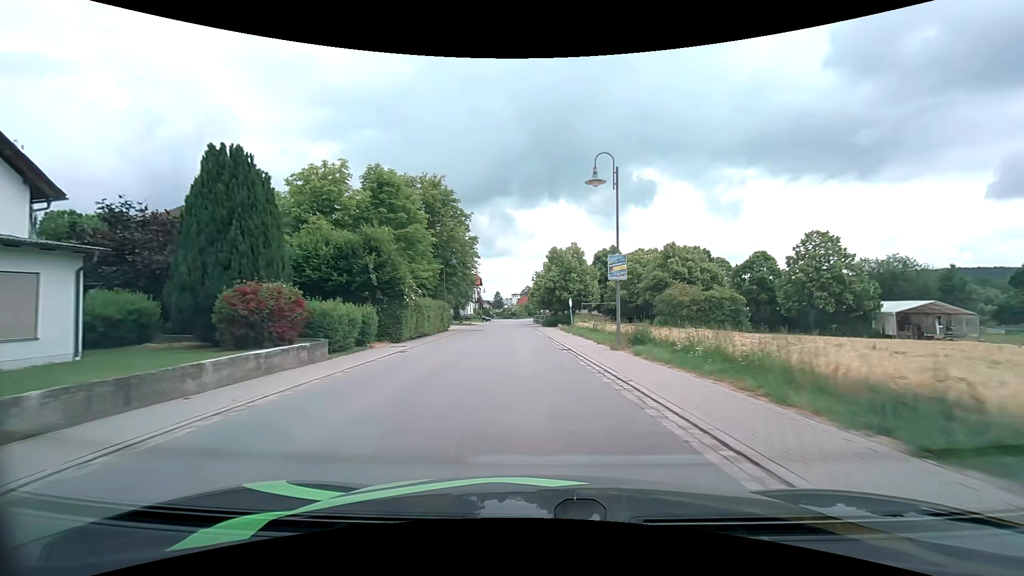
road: secondary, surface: asphalt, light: Day
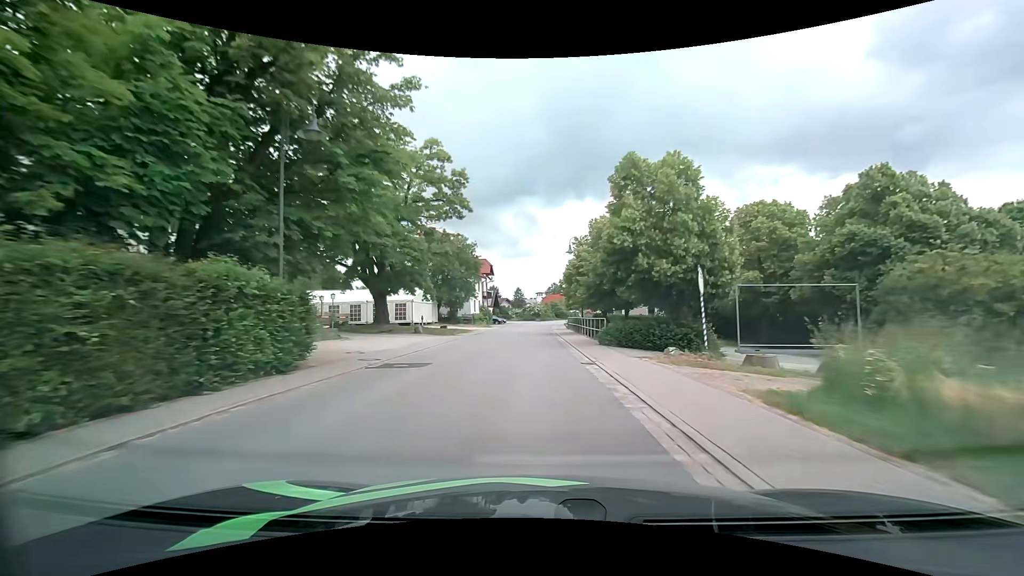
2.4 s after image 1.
(-1.3, +31.5) m; -3°
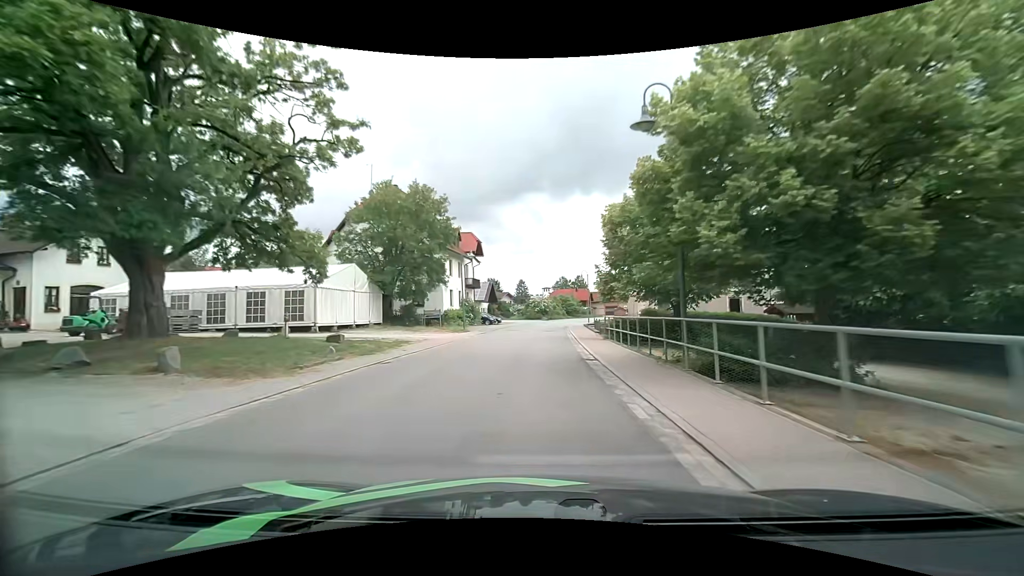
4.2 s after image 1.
(-0.2, +24.5) m; -1°
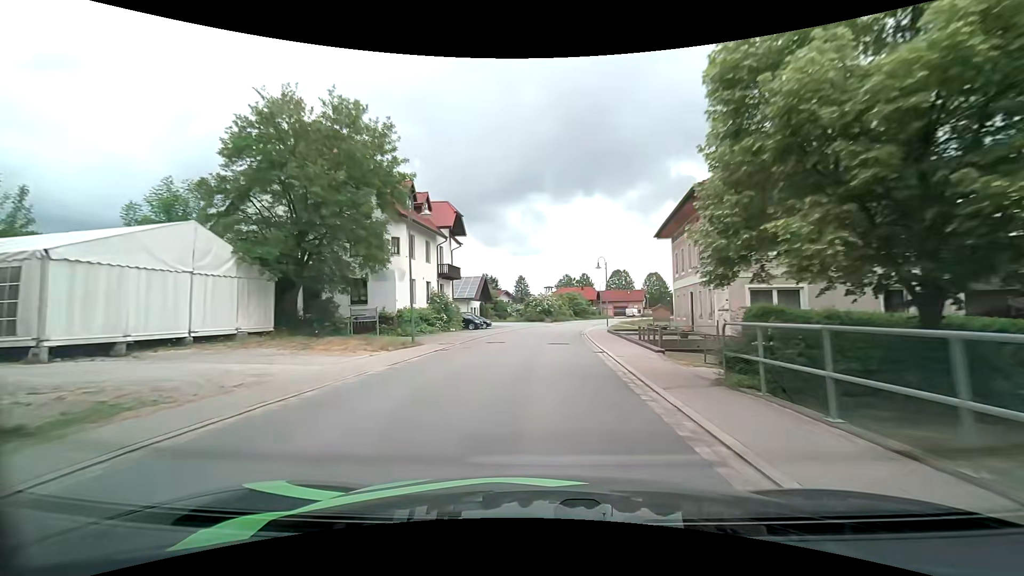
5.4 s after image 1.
(0.0, +16.3) m; 0°
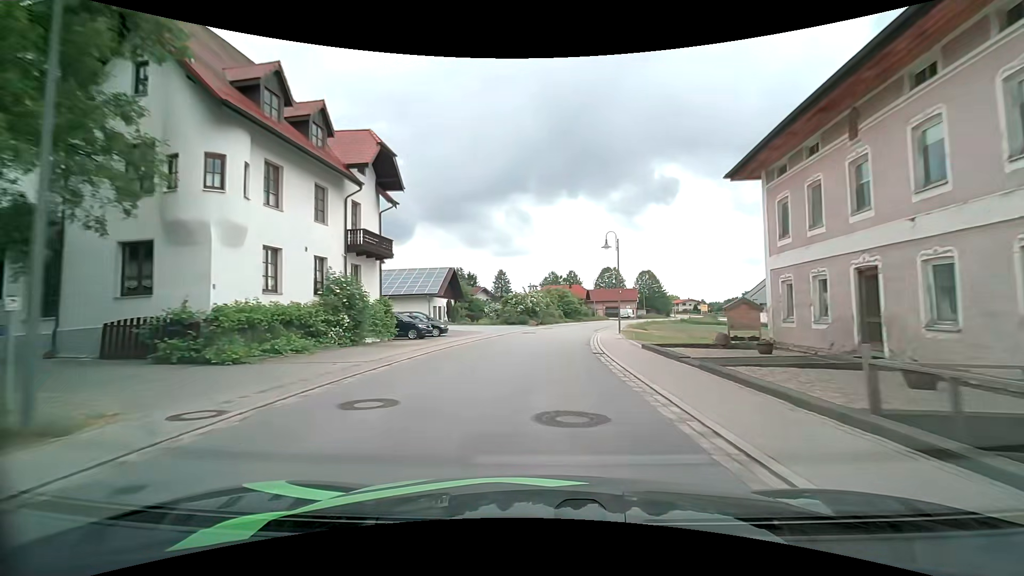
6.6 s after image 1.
(+0.2, +16.3) m; +2°
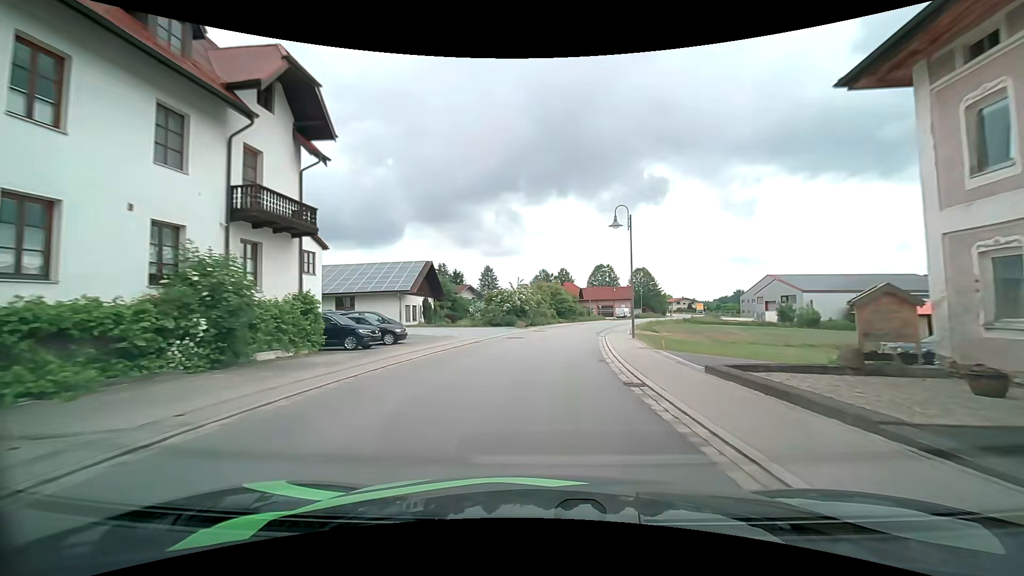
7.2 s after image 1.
(+0.1, +8.2) m; +1°
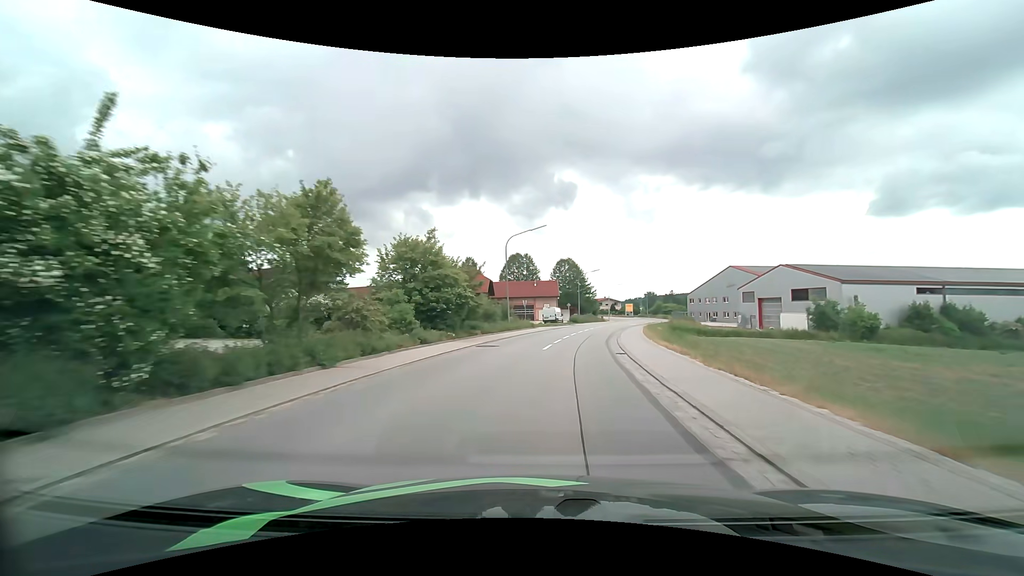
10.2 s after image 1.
(+3.1, +39.9) m; +10°
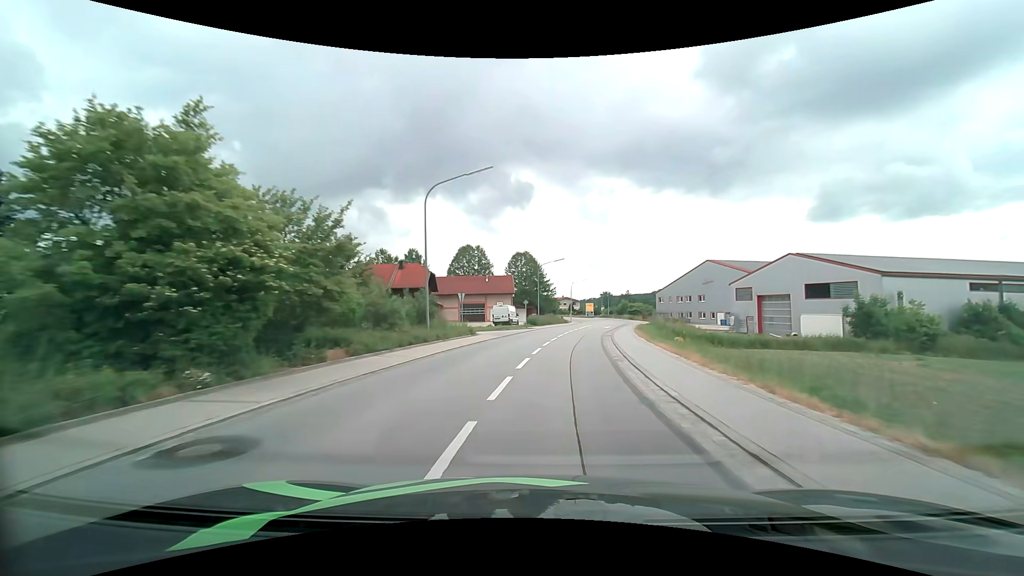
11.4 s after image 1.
(+0.7, +15.7) m; +5°
(0, +10) (+1, +20) (+2, +30) (+4, +40) (+6, +50) (+8, +59) (+10, +69) (+12, +79) (+14, +89) (+15, +99) m
